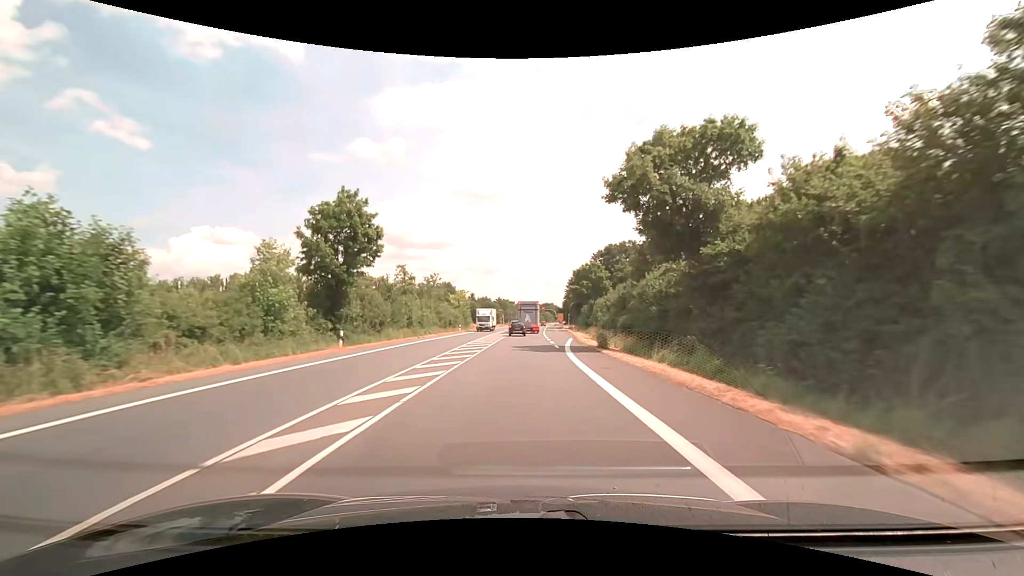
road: primary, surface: asphalt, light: Day
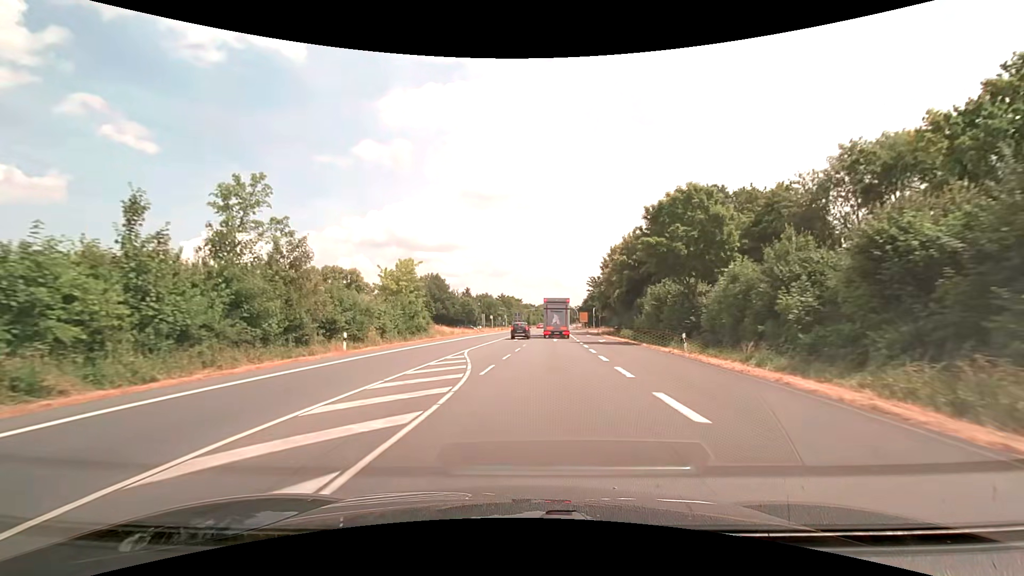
(+0.1, +50.2) m; -1°
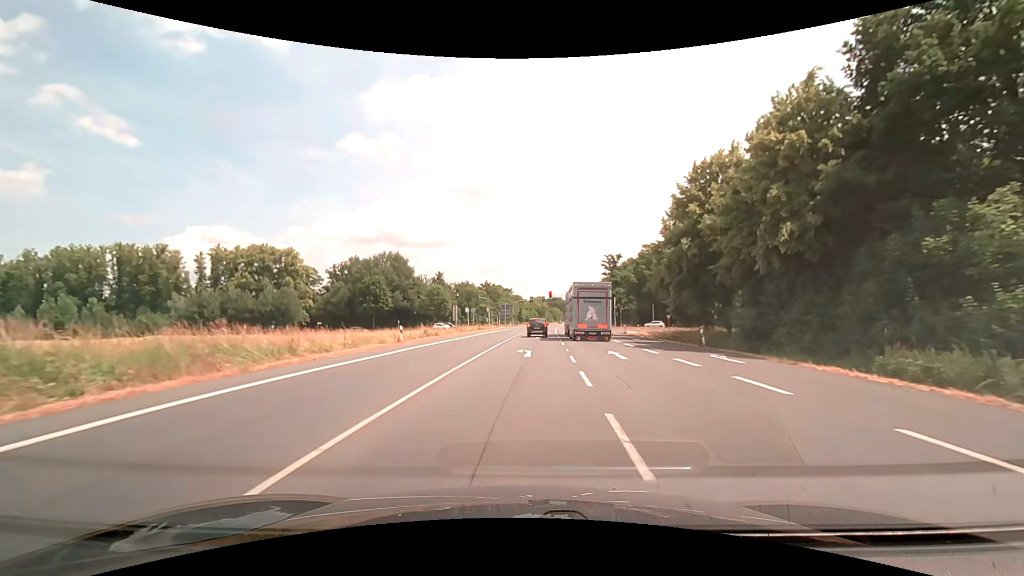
(-0.1, +44.8) m; +1°
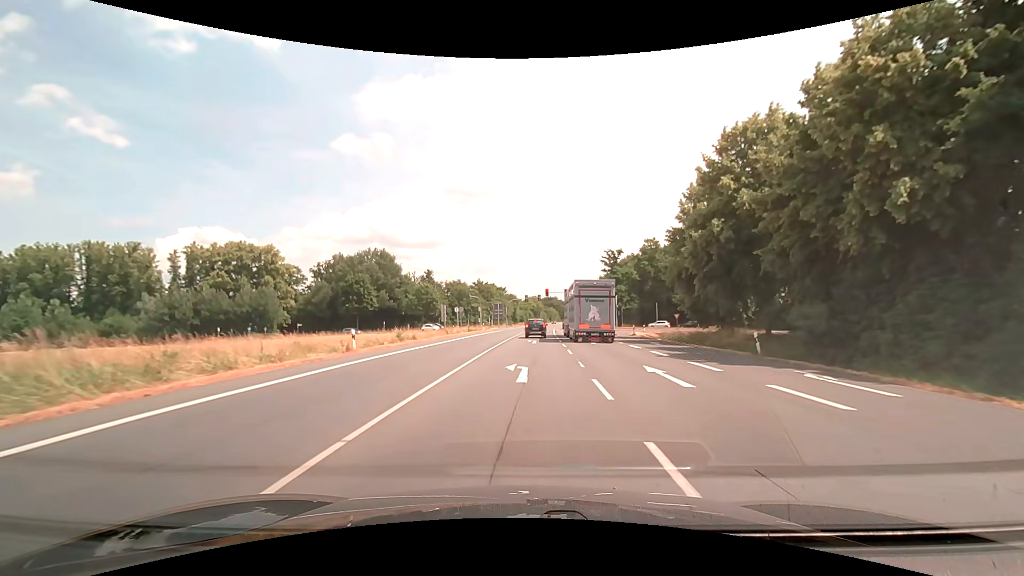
(0.0, +7.5) m; 0°
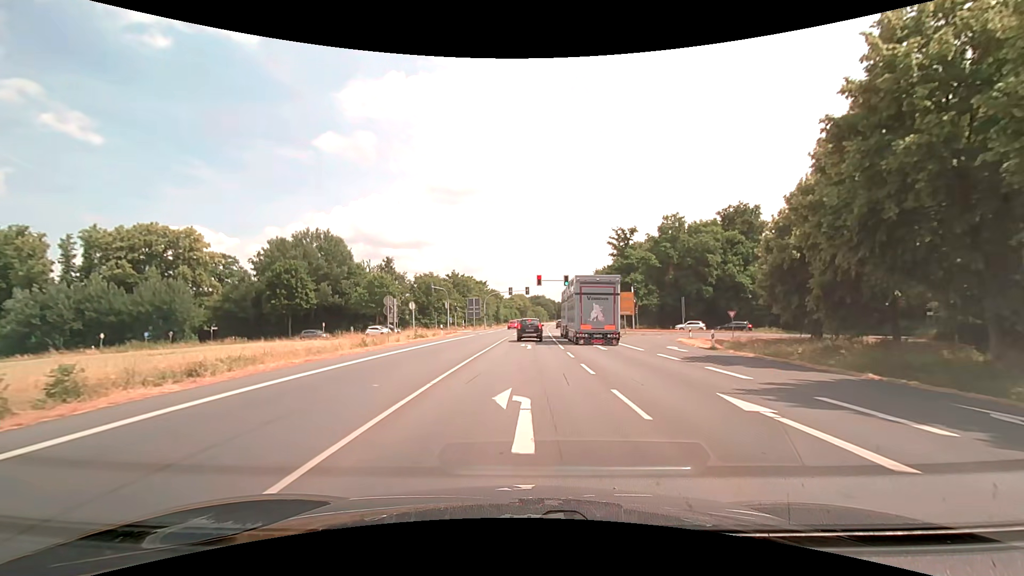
(+0.4, +25.4) m; +2°
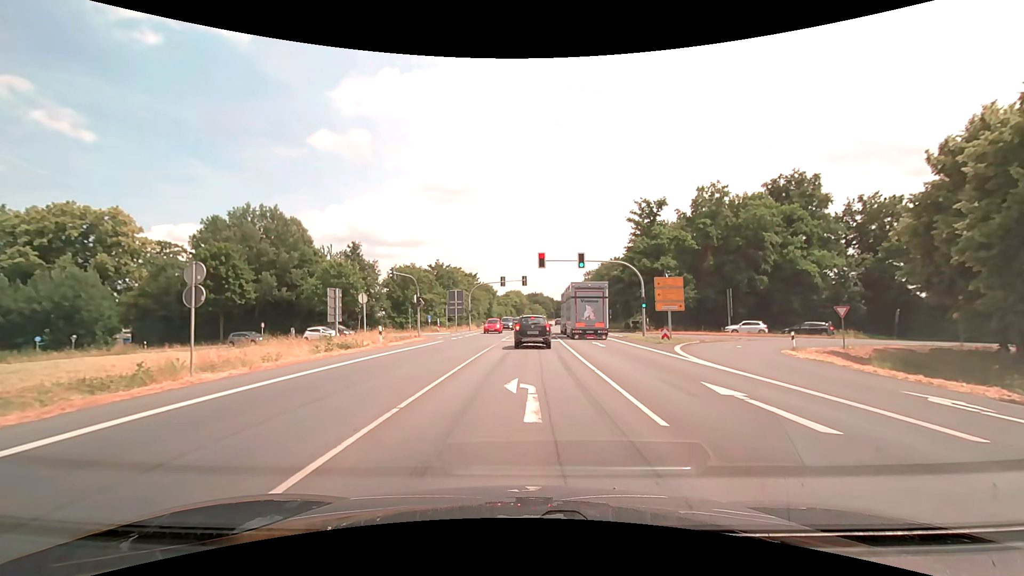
(0.0, +18.2) m; 0°
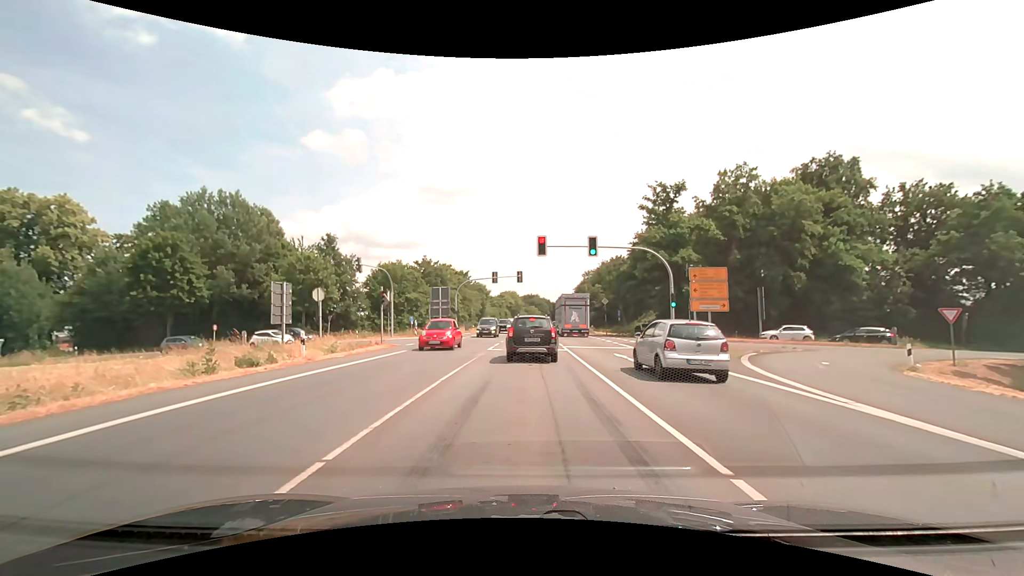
(0.0, +8.7) m; +1°
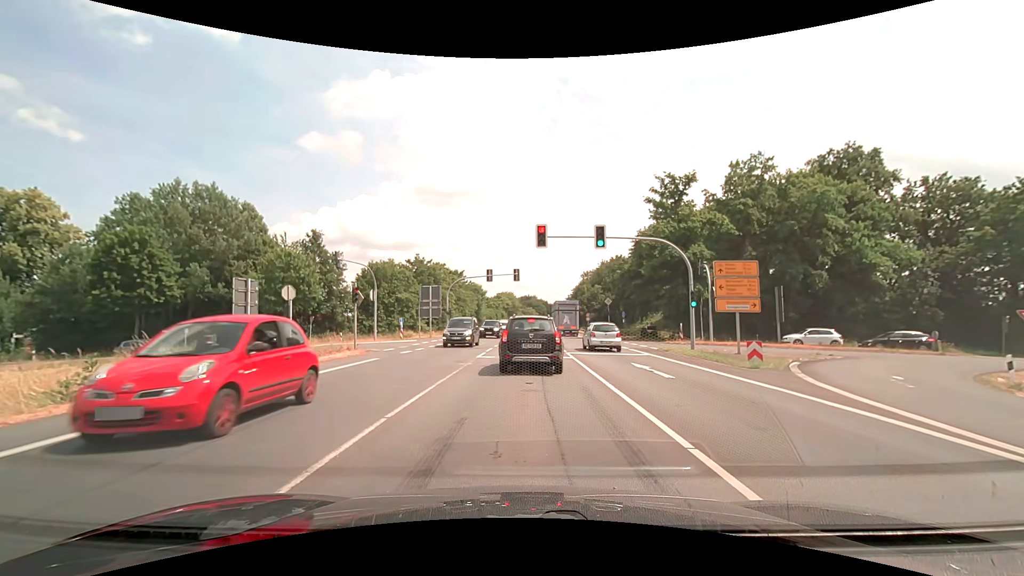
(0.0, +4.1) m; +1°
